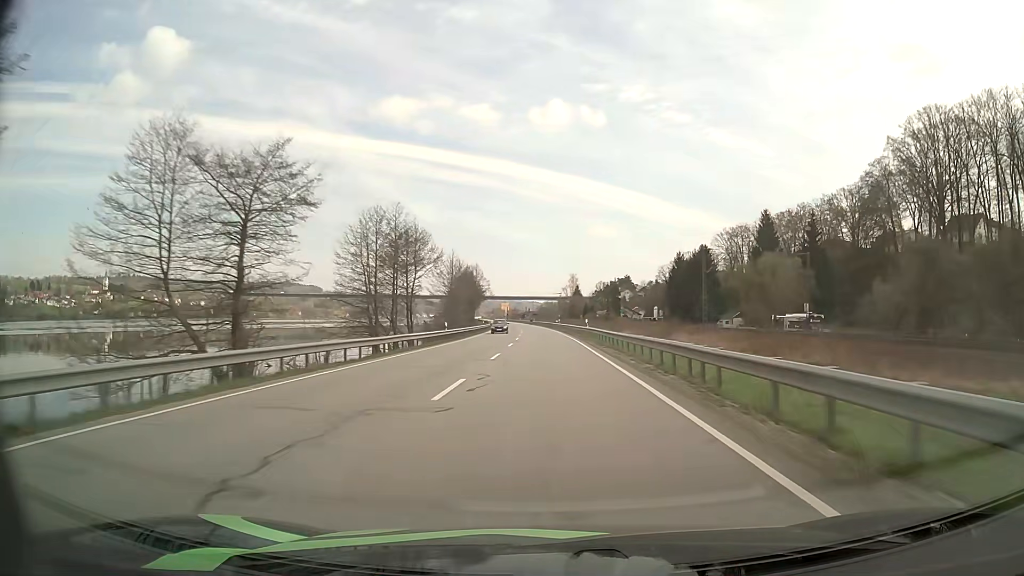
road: primary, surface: asphalt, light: Day
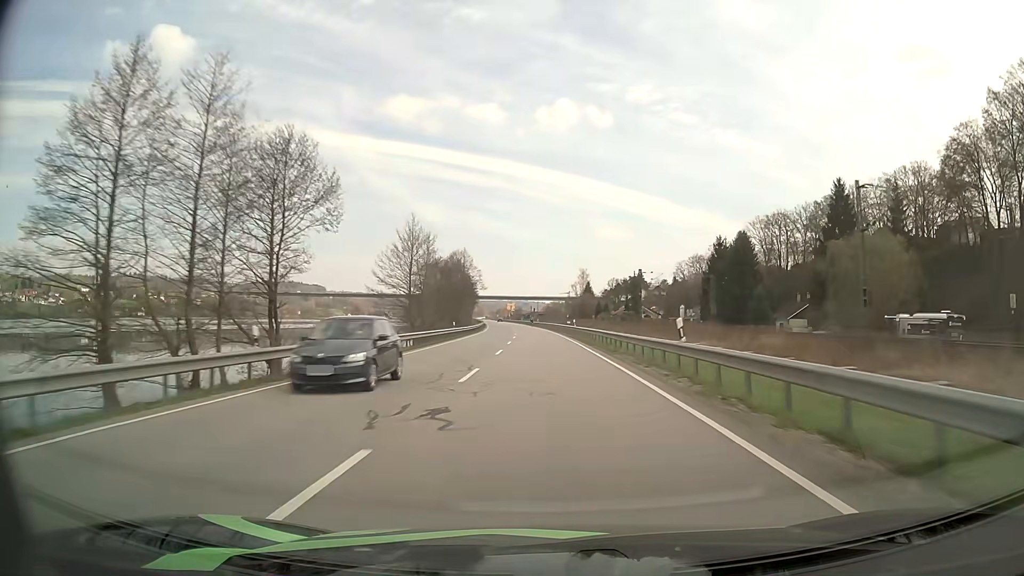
(-0.1, +32.3) m; -1°
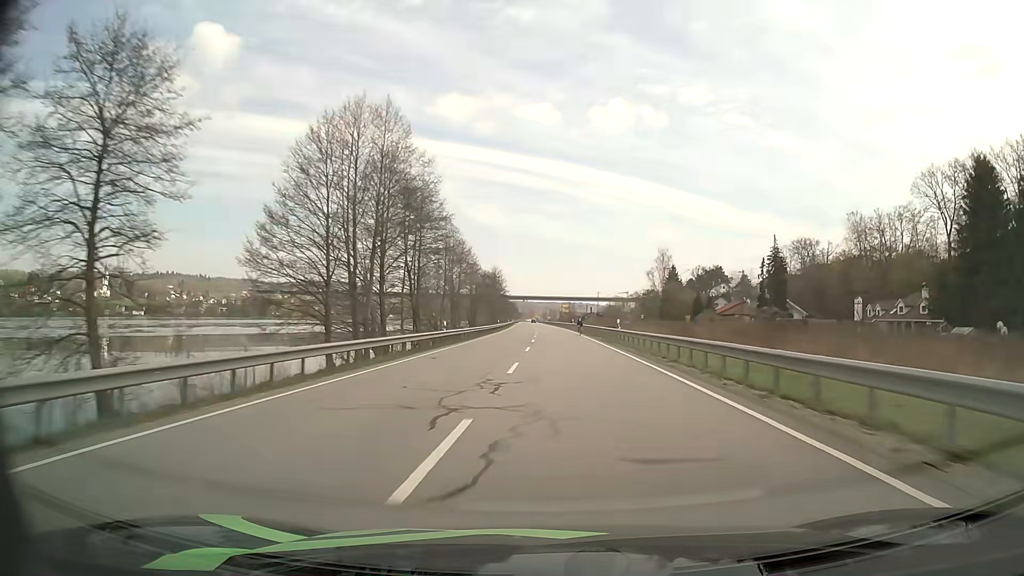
(-2.5, +81.4) m; -4°
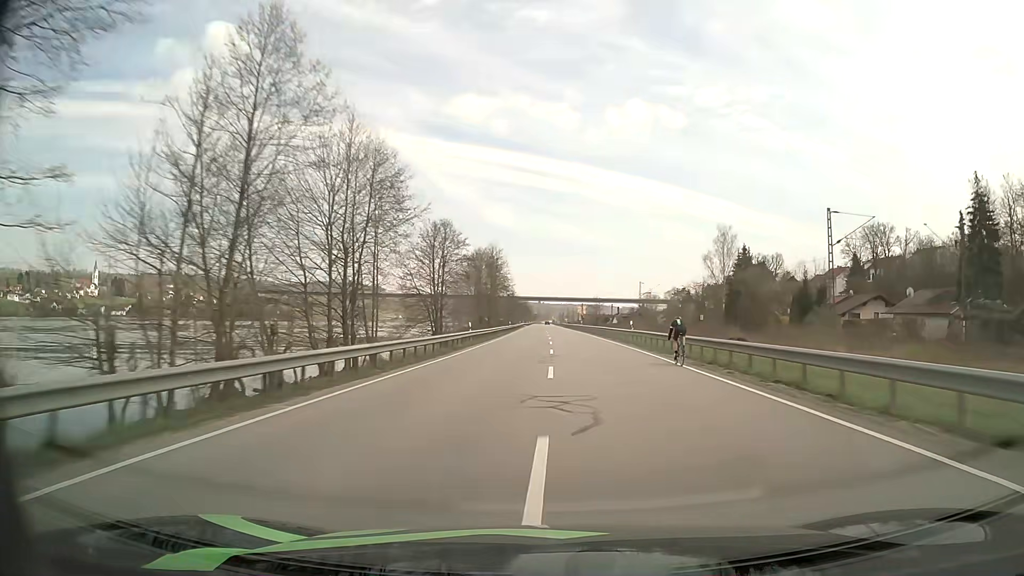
(-1.0, +48.9) m; -2°
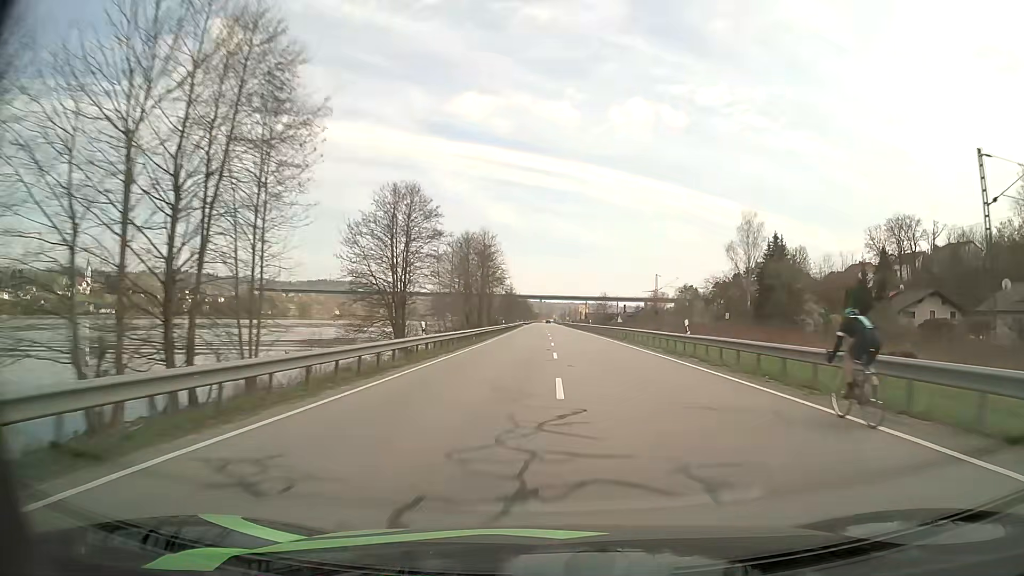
(0.0, +16.2) m; 0°
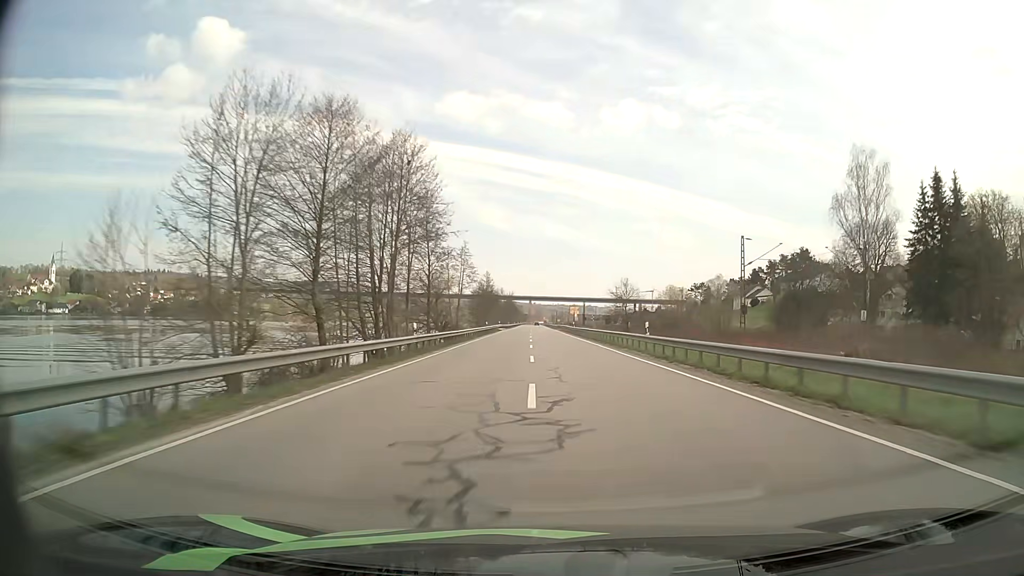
(+0.2, +48.8) m; +1°
